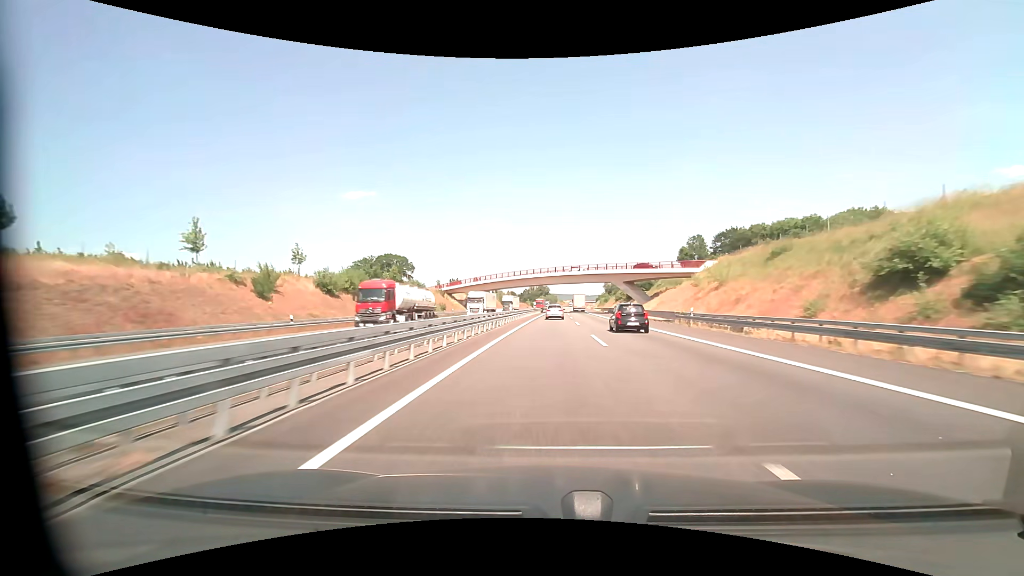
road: motorway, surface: asphalt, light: Day
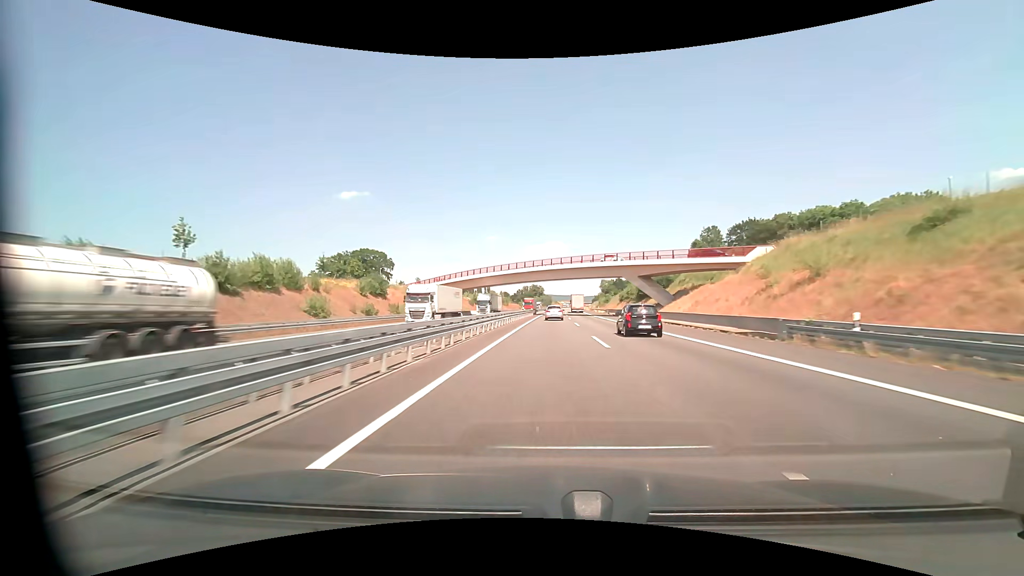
(+0.1, +18.4) m; +1°
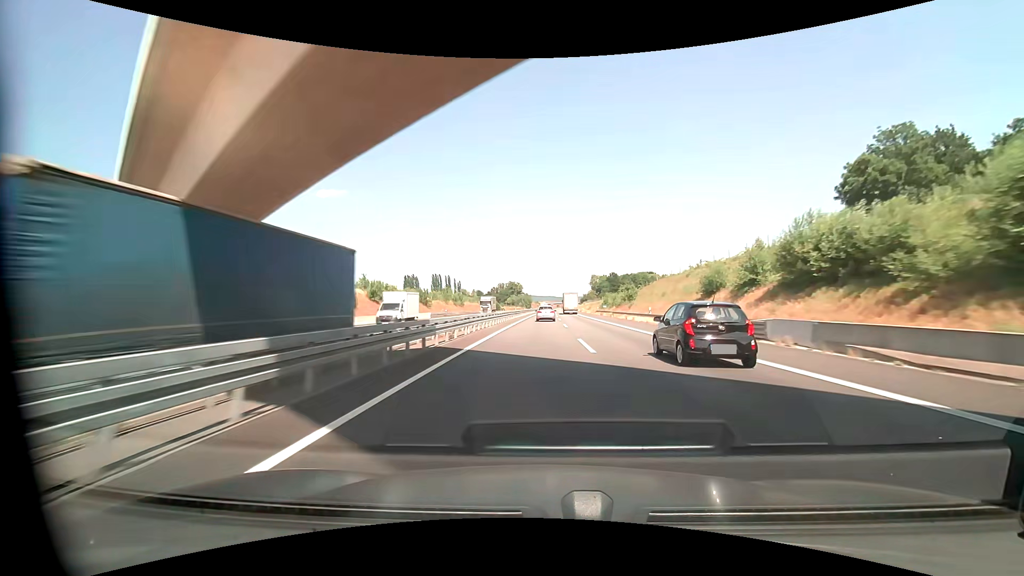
(+1.7, +74.7) m; +2°
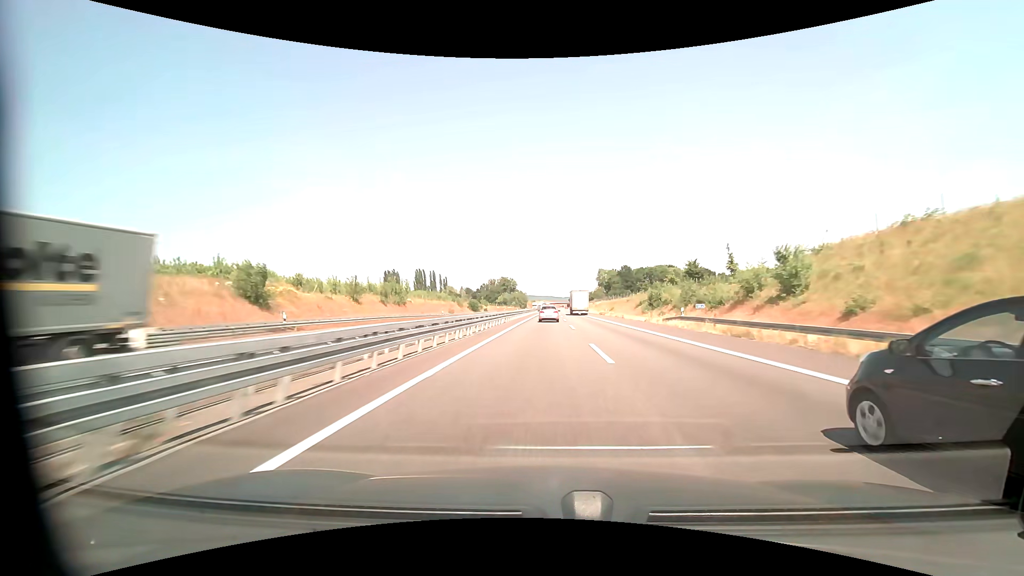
(+0.2, +57.2) m; 0°
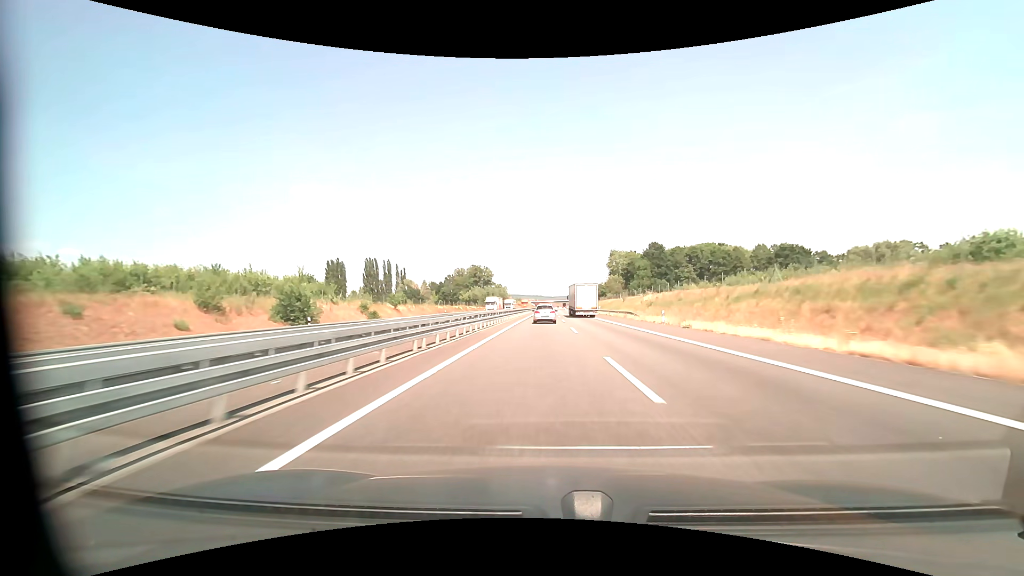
(+1.1, +95.7) m; +1°
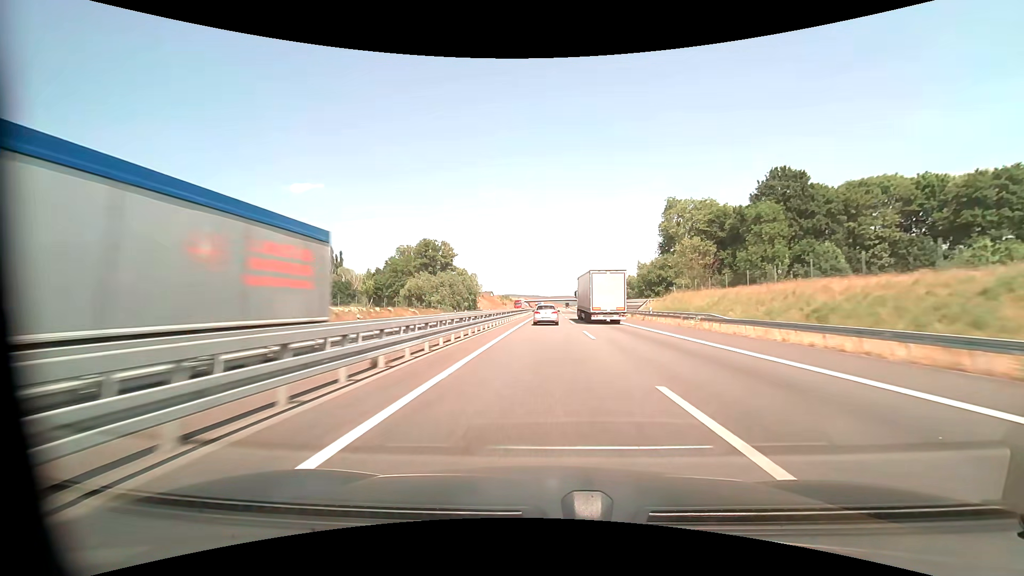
(+0.3, +95.5) m; 0°
(0, +10) (0, +20) (0, +30) (0, +40) (0, +50) (0, +60) (0, +70) (0, +80) (+1, +90) (+1, +100) m
